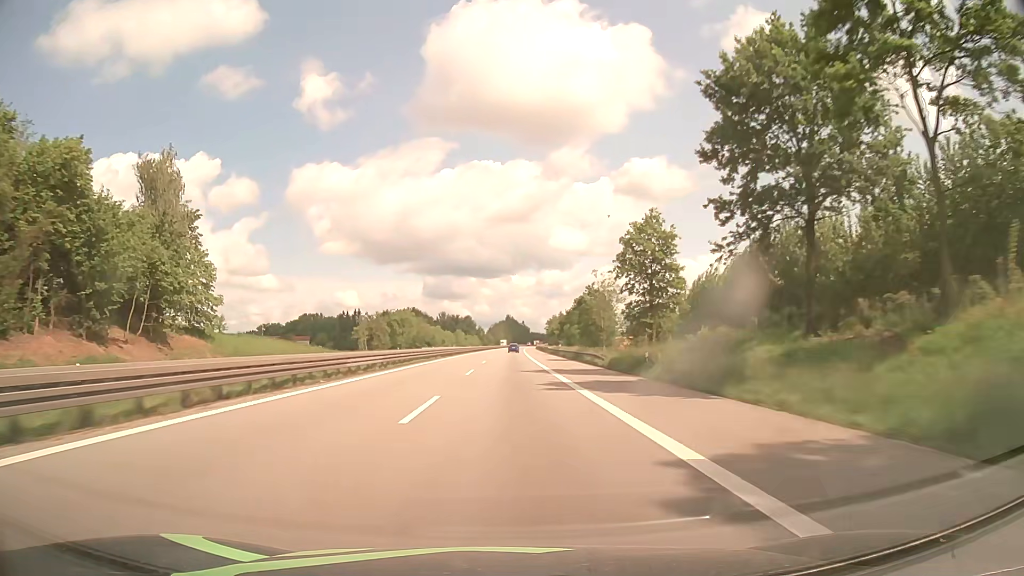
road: motorway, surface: asphalt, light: Day
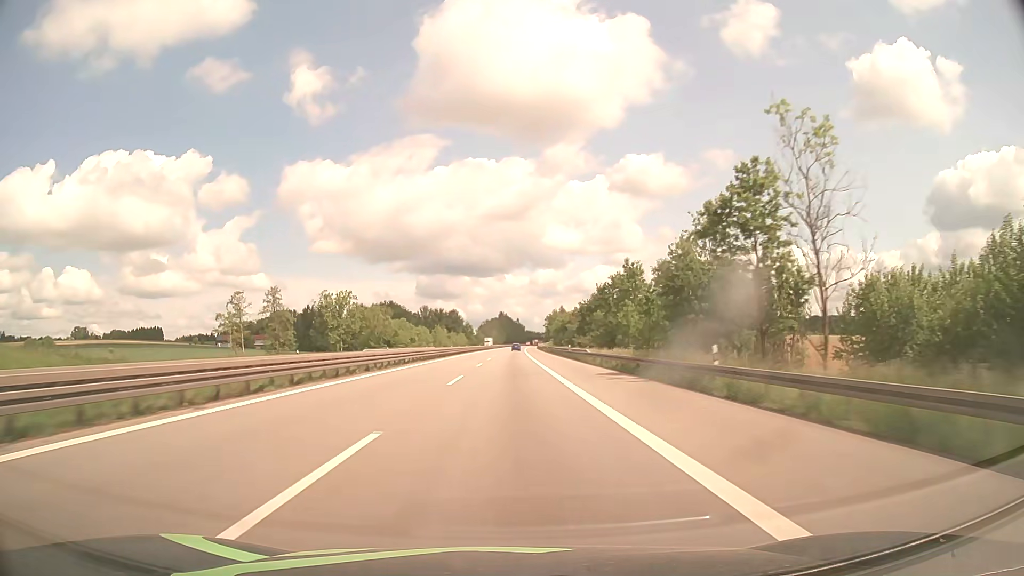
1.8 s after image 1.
(+0.2, +62.0) m; 0°
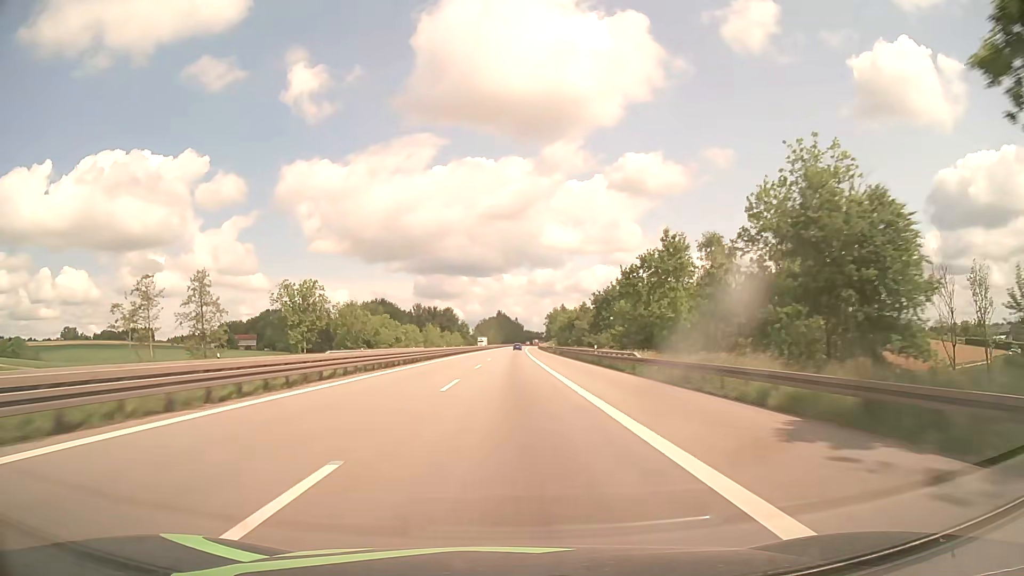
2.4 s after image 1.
(+0.1, +20.7) m; 0°
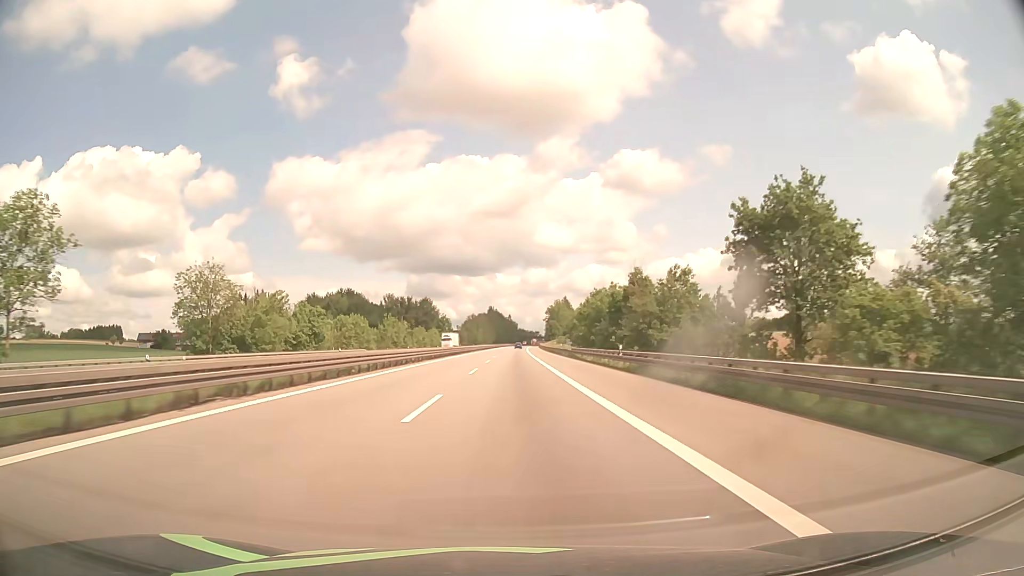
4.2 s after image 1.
(+0.2, +62.0) m; +1°
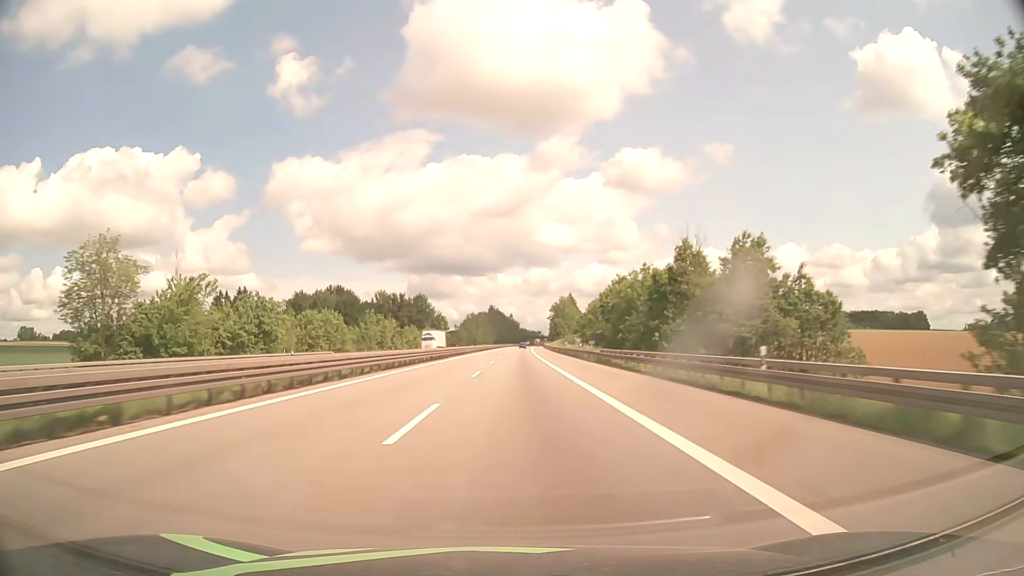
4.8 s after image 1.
(0.0, +20.6) m; 0°
(0, +10) (0, +20) (0, +30) (0, +40) (0, +50) (0, +60) (0, +70) (0, +80) (0, +90) (0, +100) m
